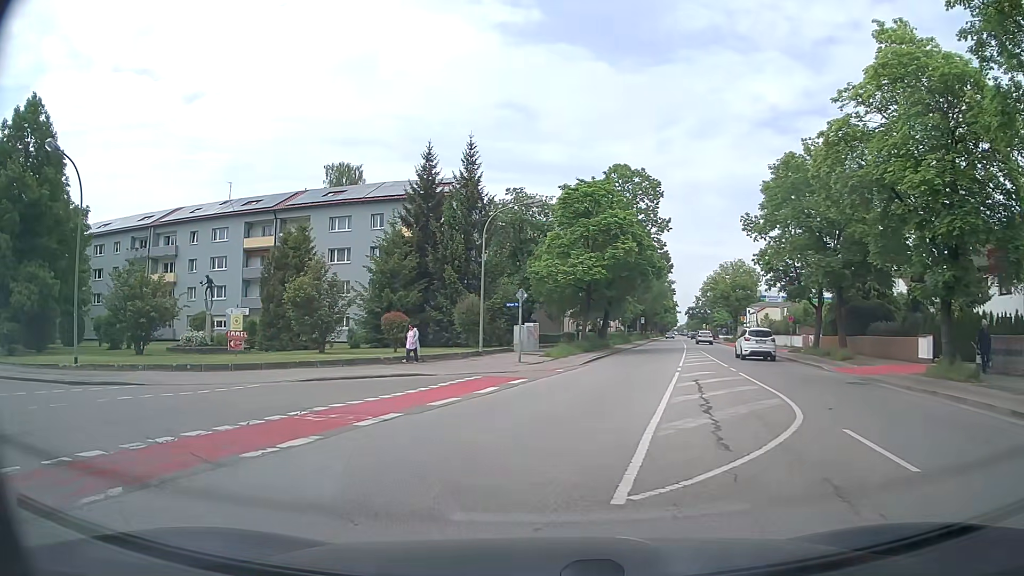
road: secondary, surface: asphalt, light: Day
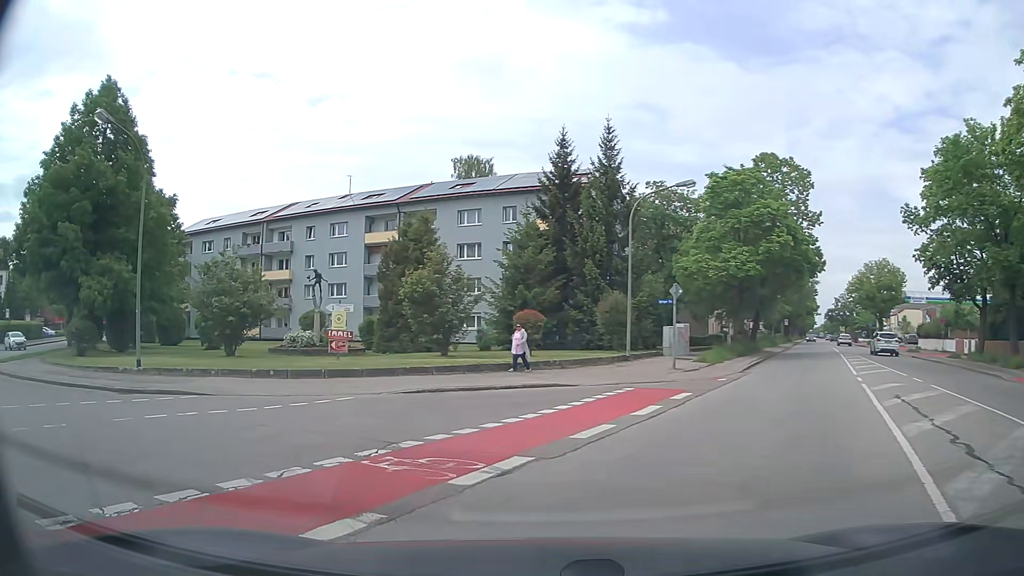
(-0.3, +4.0) m; -10°
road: tertiary
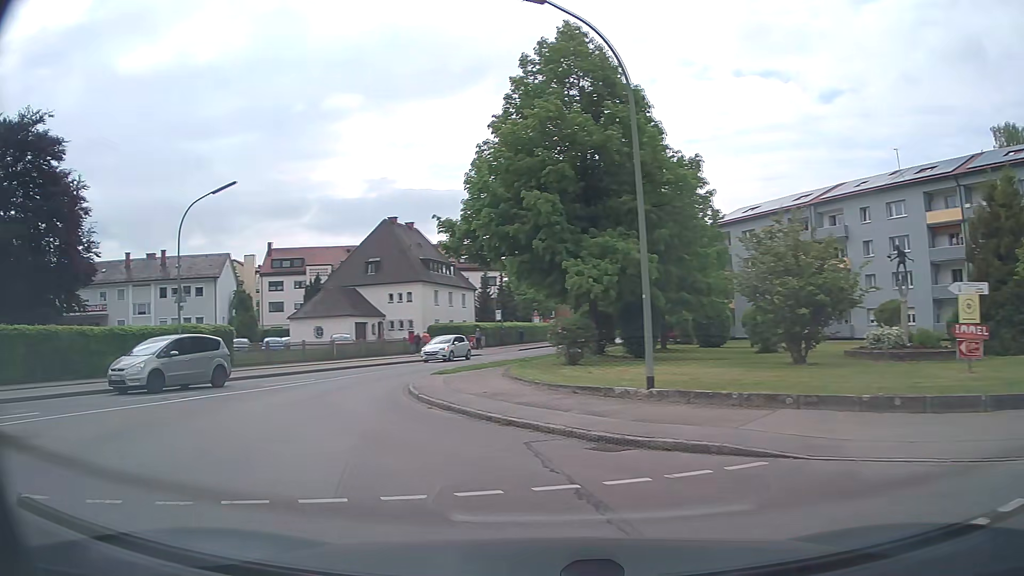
(-3.2, +8.0) m; -46°
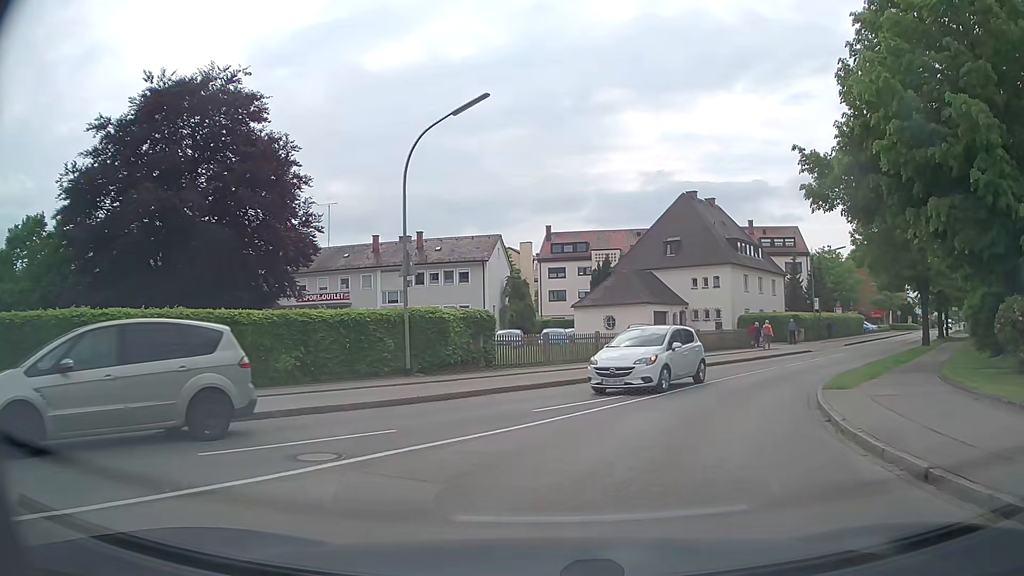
(-3.3, +9.0) m; -26°
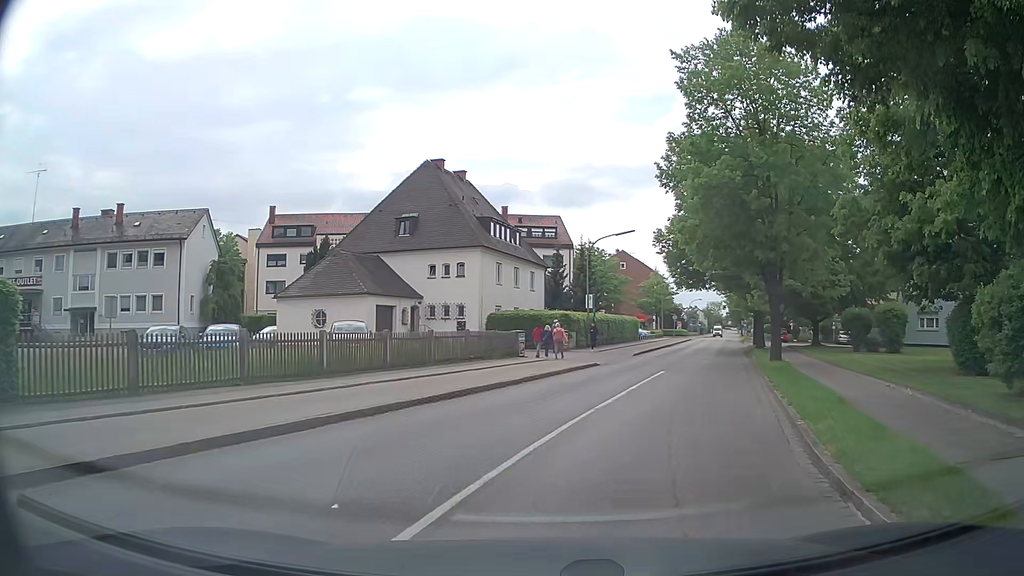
(+2.3, +12.1) m; +22°
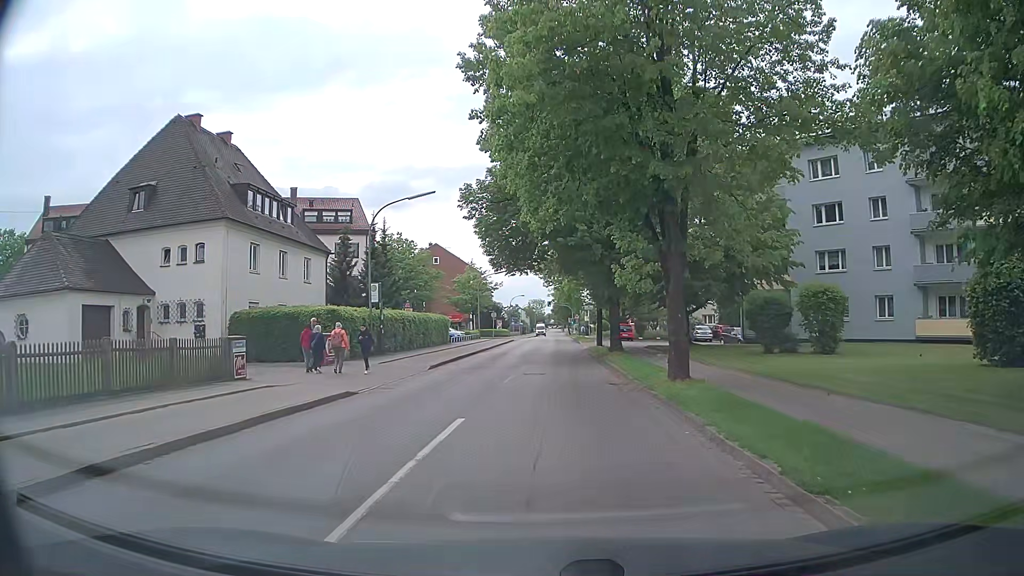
(+2.1, +12.4) m; +14°
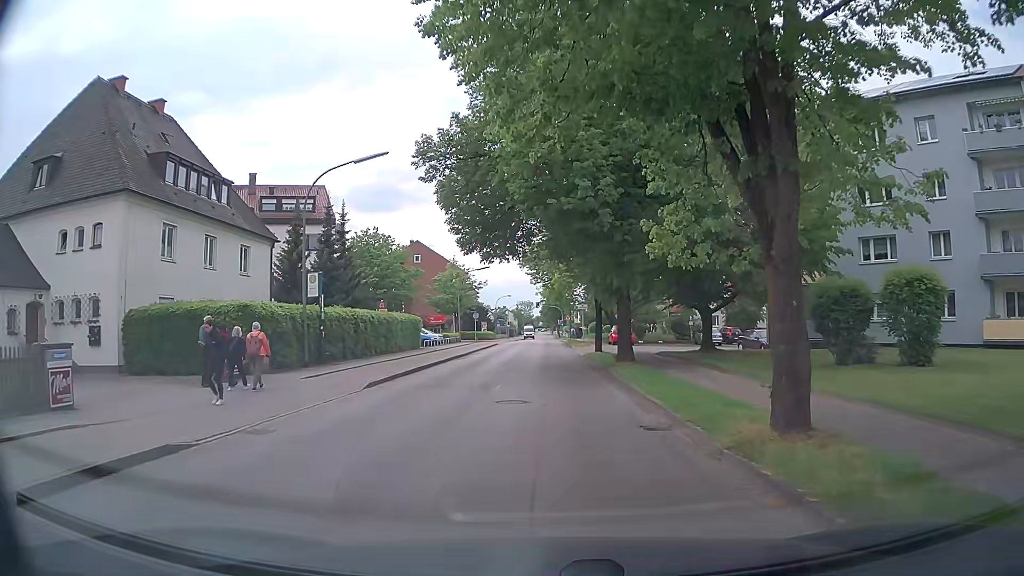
(+0.2, +7.6) m; +2°
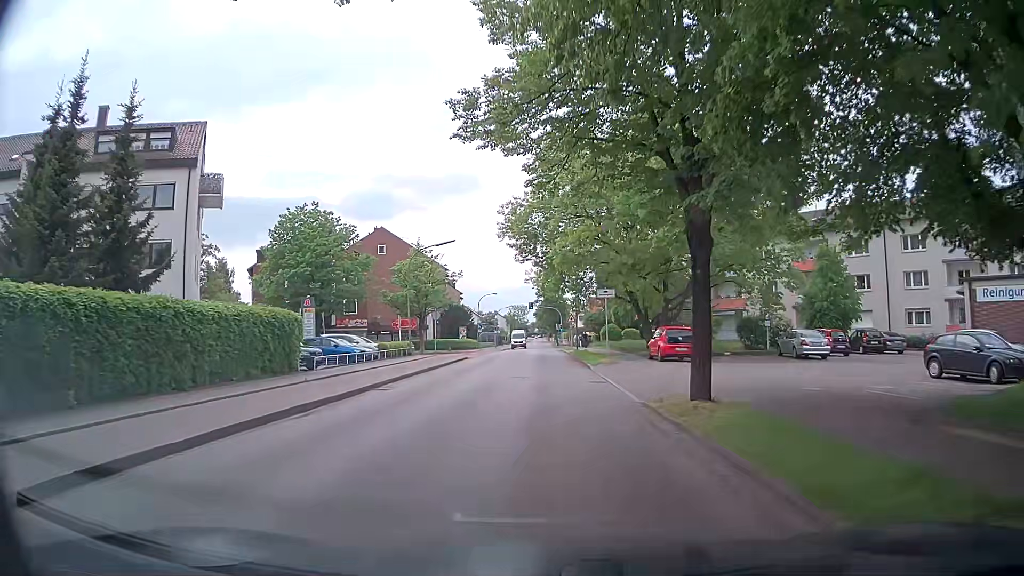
(+0.3, +22.9) m; 0°
(0, +10) (0, +20) (0, +30) (0, +40) (0, +50) (0, +60) (0, +70) (0, +80) (+1, +90) (+1, +100) m
